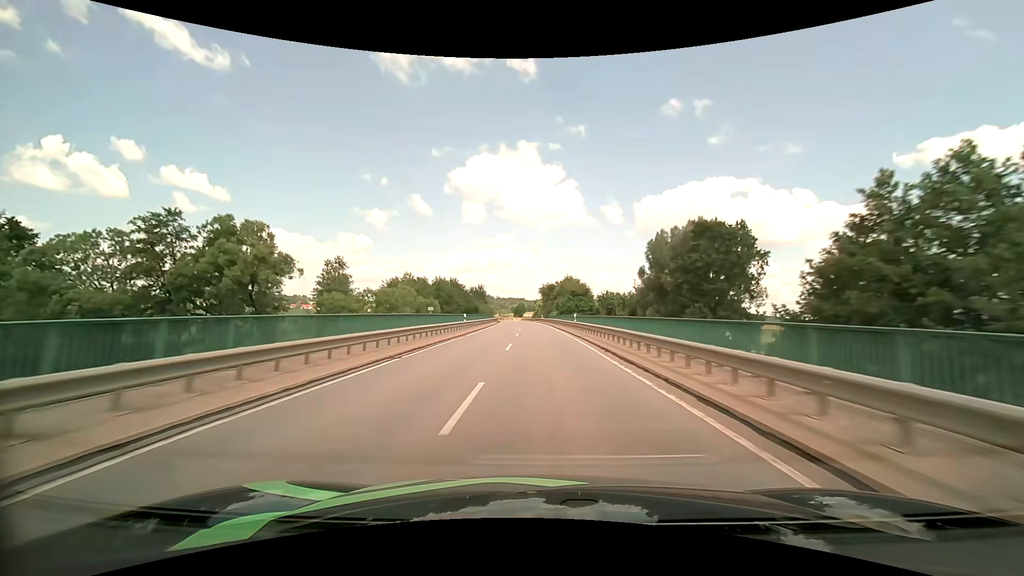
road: tertiary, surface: asphalt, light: Day
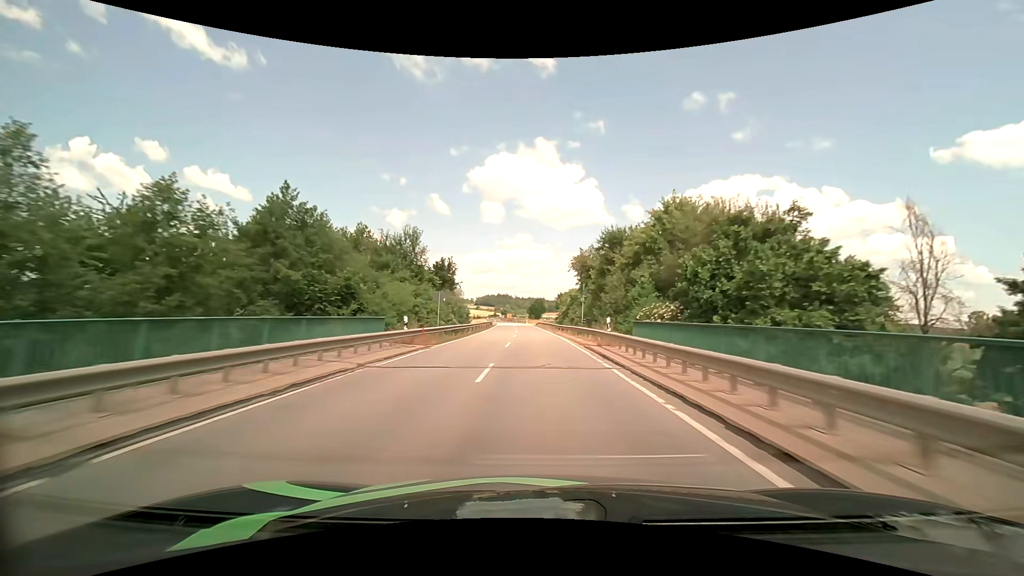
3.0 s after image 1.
(-1.1, +68.7) m; -2°
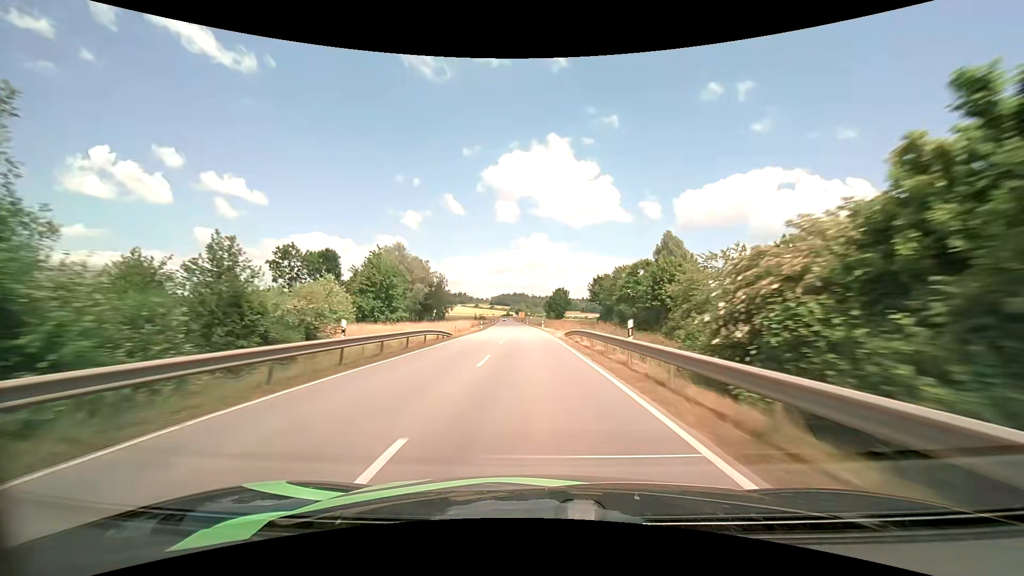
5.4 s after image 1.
(-1.1, +57.8) m; -2°
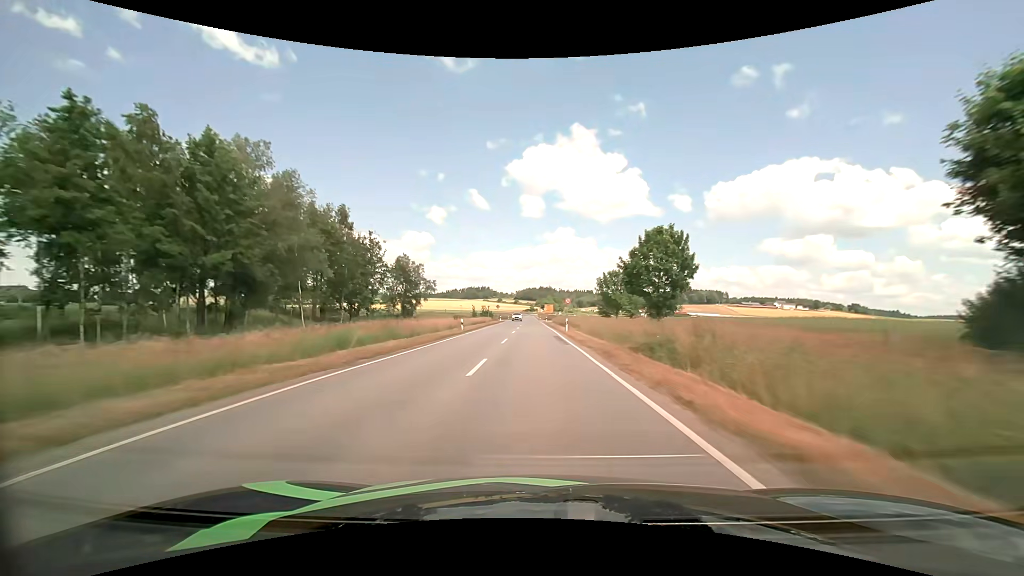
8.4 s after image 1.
(-2.6, +76.1) m; -3°
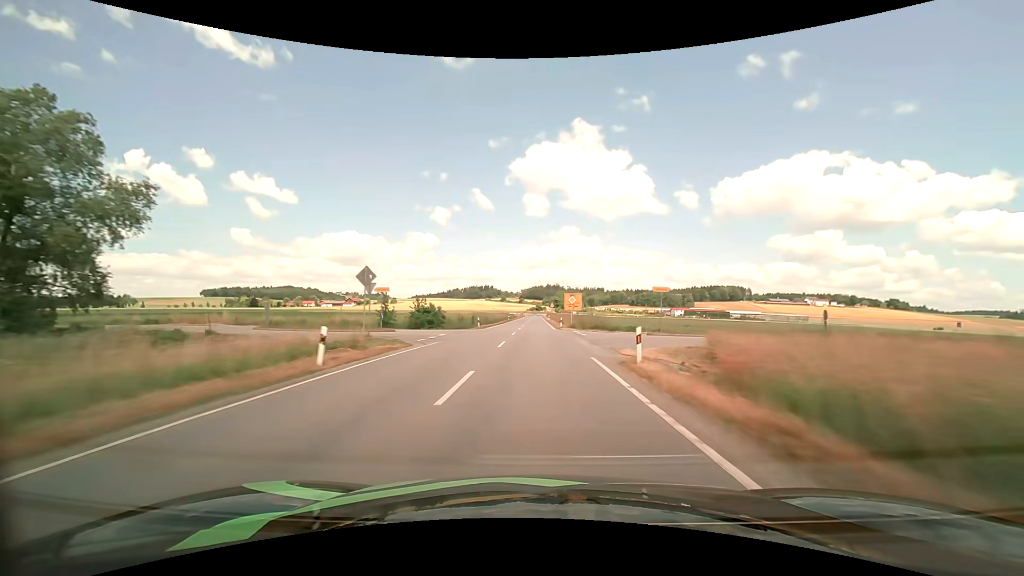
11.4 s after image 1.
(-1.0, +76.1) m; -1°
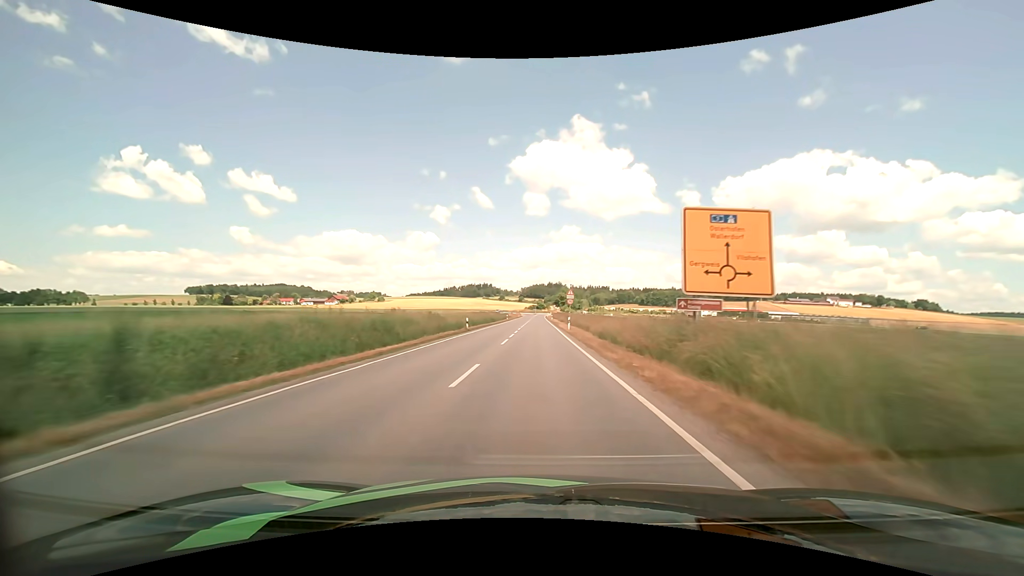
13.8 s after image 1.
(-0.1, +58.9) m; 0°
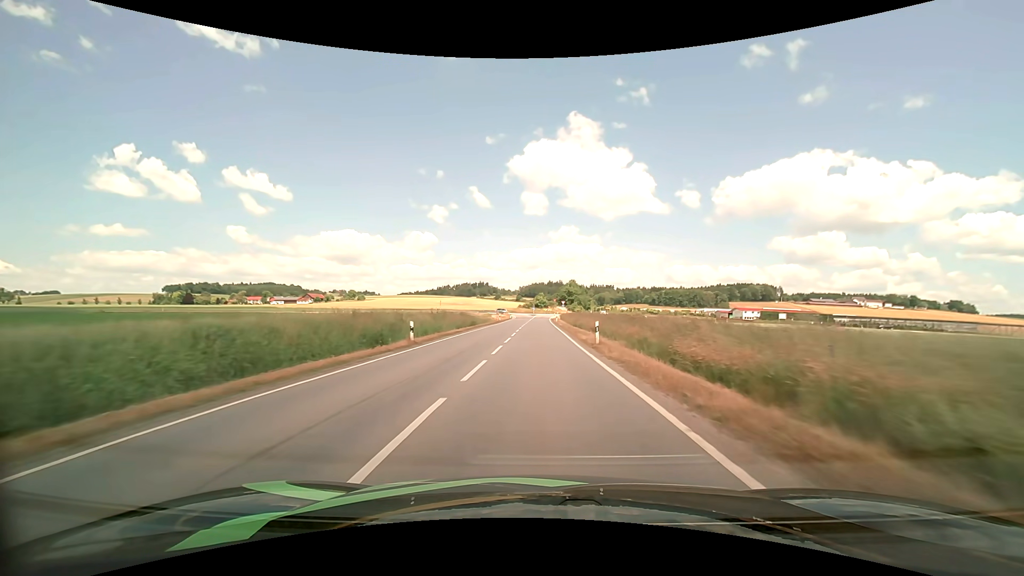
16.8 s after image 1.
(+0.1, +66.5) m; 0°
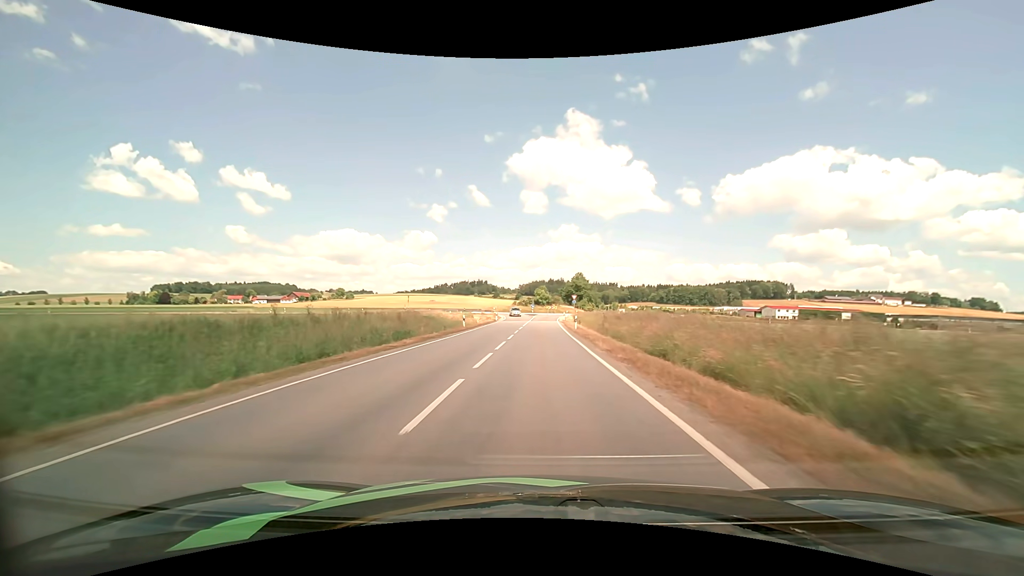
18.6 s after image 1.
(+0.1, +34.7) m; 0°
